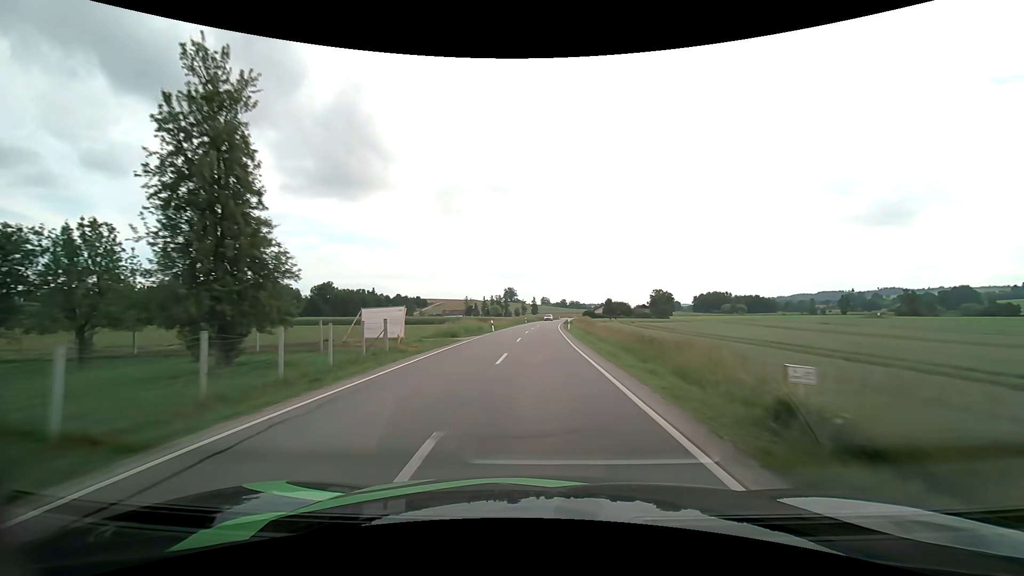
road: secondary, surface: asphalt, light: Day
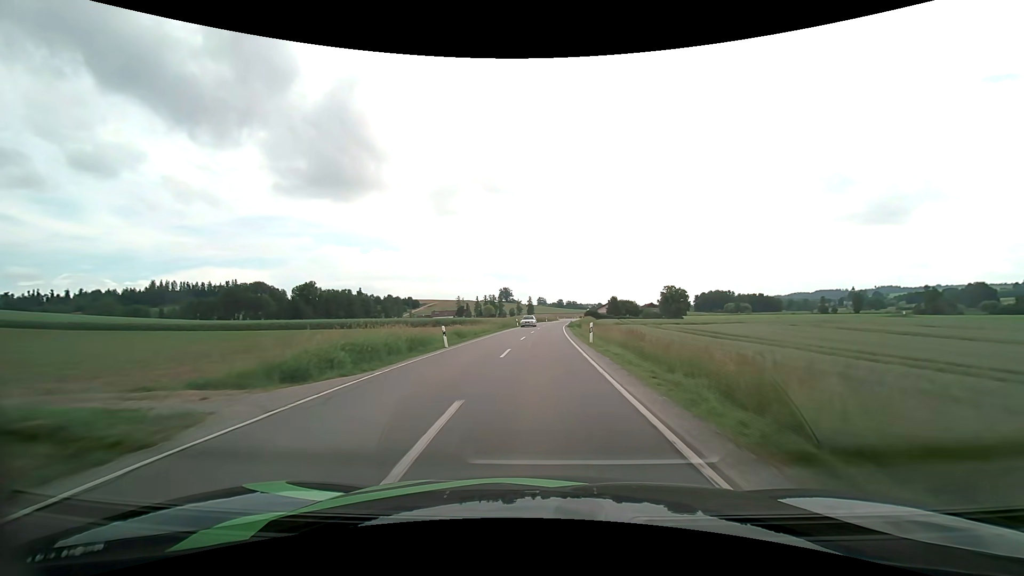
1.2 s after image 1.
(+0.1, +21.7) m; 0°
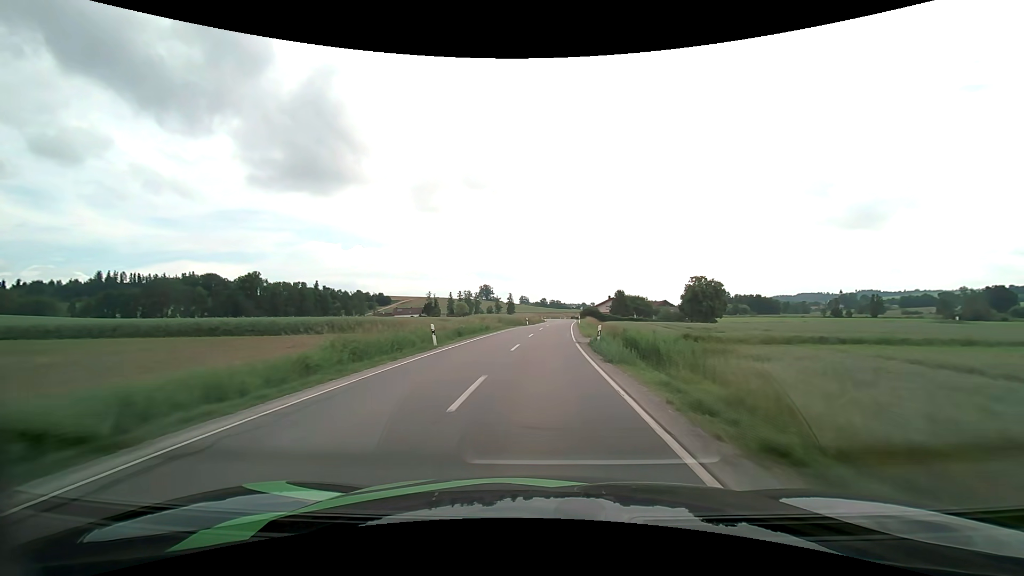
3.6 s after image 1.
(+0.9, +45.2) m; +2°
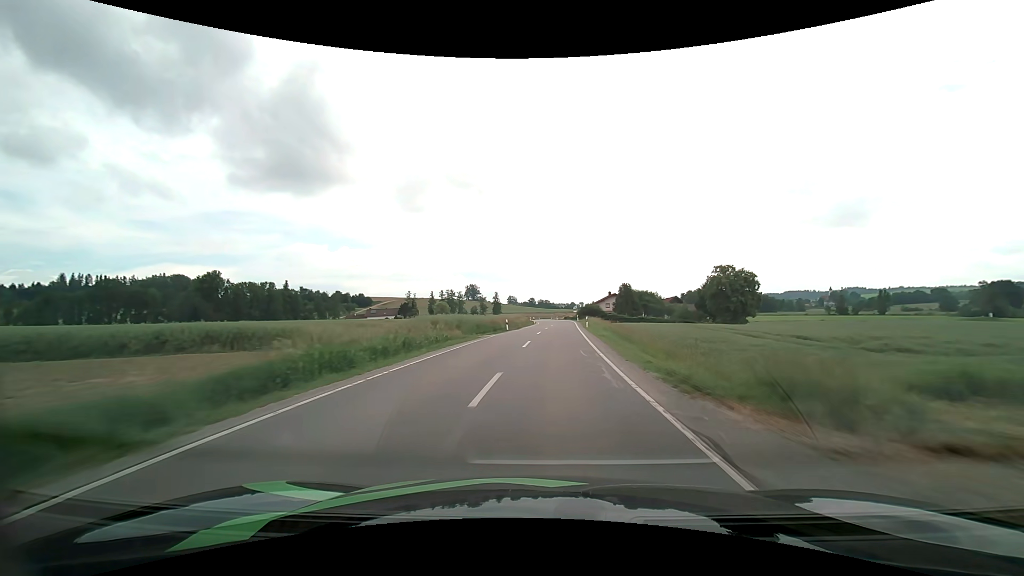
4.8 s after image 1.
(+0.2, +23.5) m; +1°
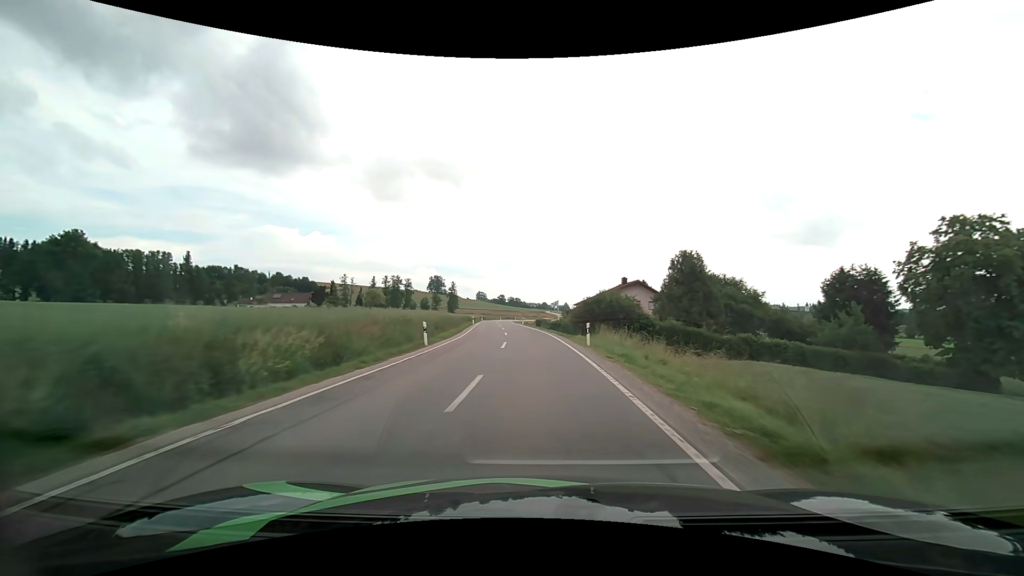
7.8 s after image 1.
(+2.7, +59.5) m; +3°
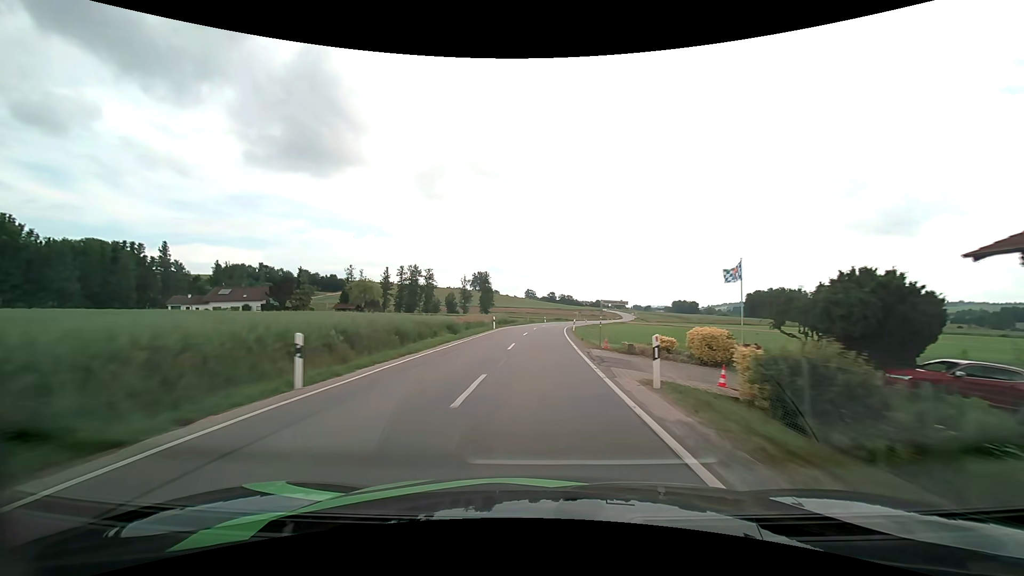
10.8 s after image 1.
(-3.1, +59.5) m; -6°
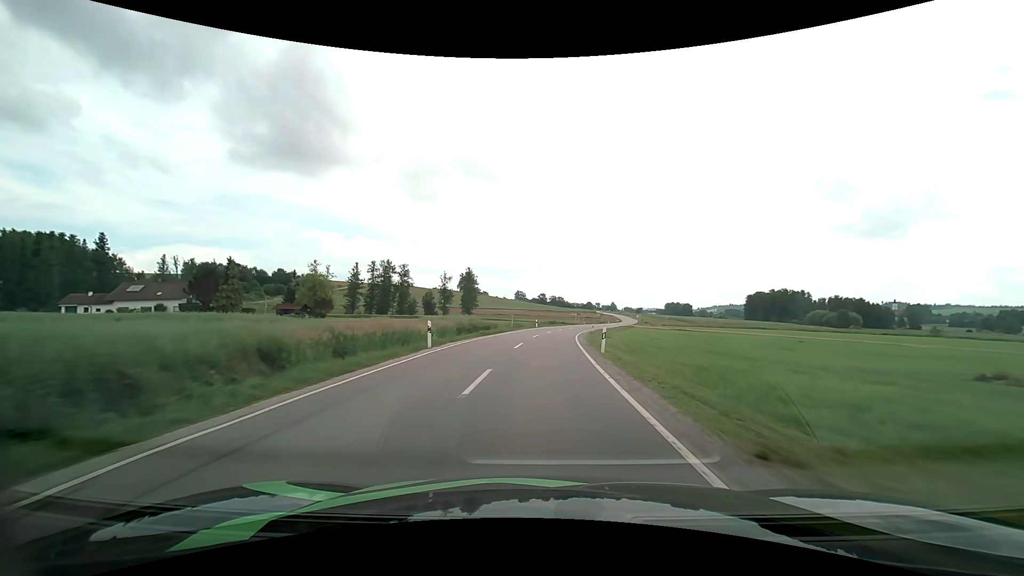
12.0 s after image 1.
(+0.1, +23.3) m; +1°
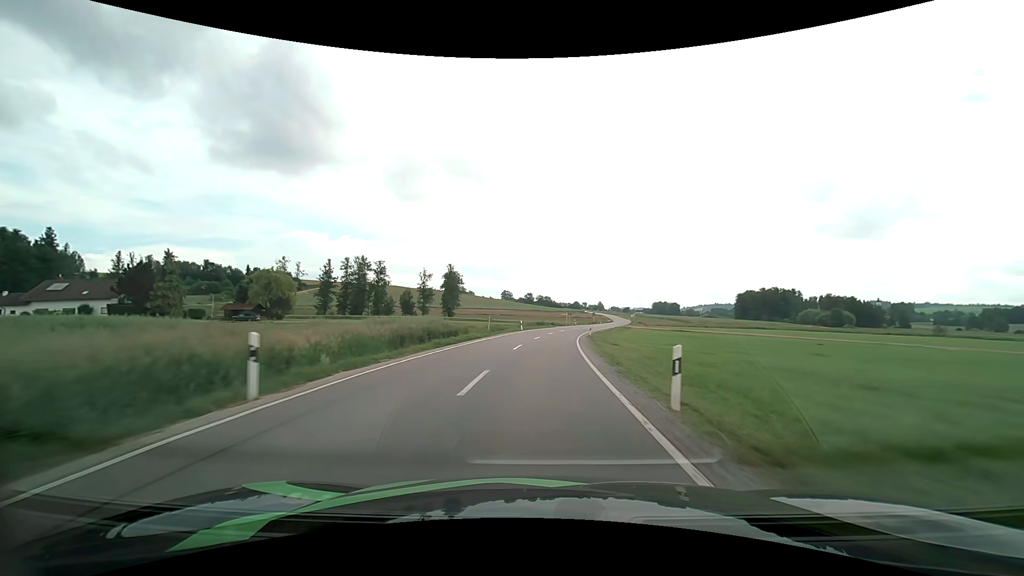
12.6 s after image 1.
(+0.1, +11.6) m; +2°
(0, +10) (0, +20) (+1, +30) (+2, +40) (+3, +50) (+5, +60) (+6, +70) (+8, +79) (+11, +89) (+13, +99) m
